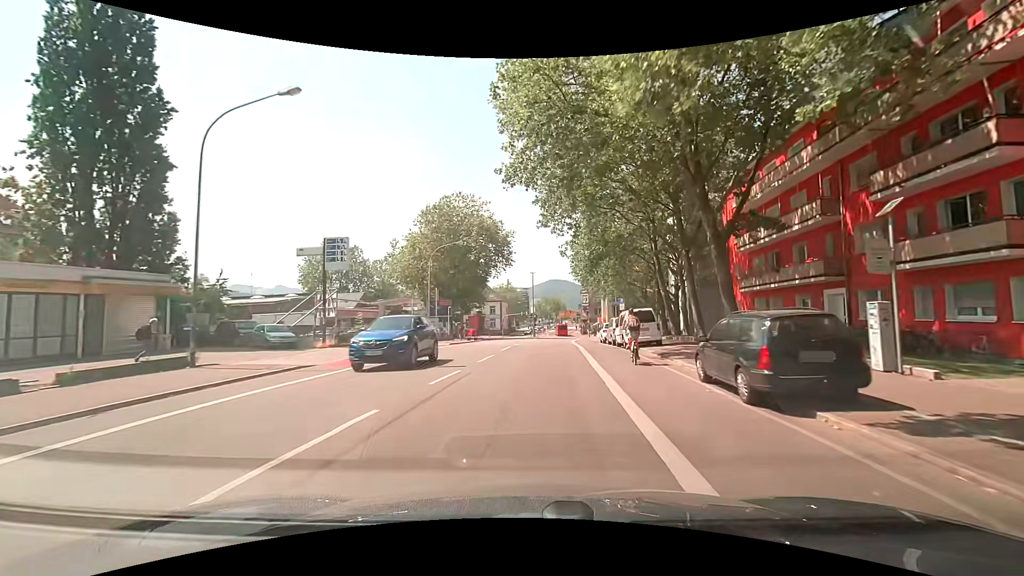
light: Day
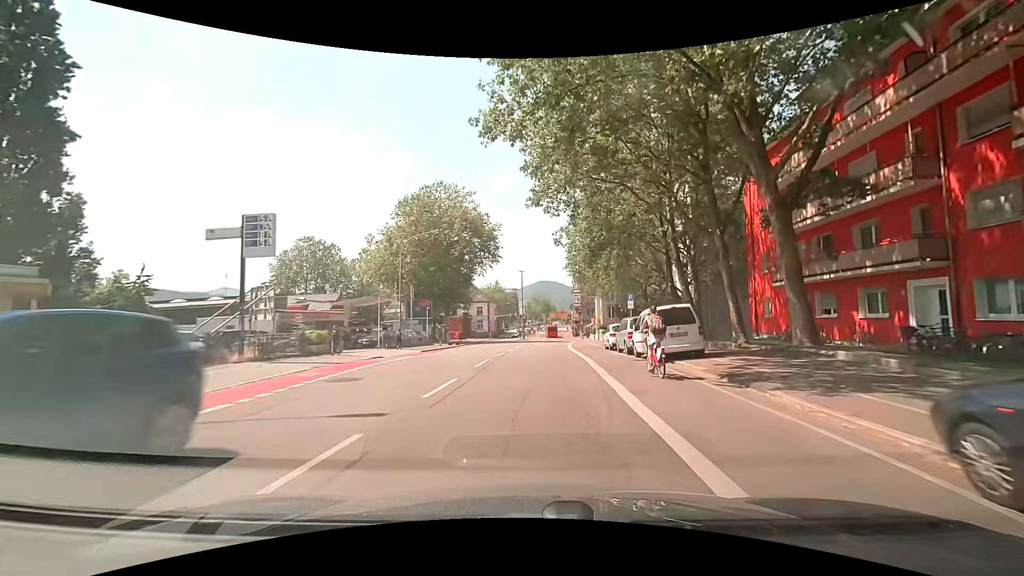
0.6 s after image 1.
(+0.1, +7.1) m; +2°
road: secondary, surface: asphalt
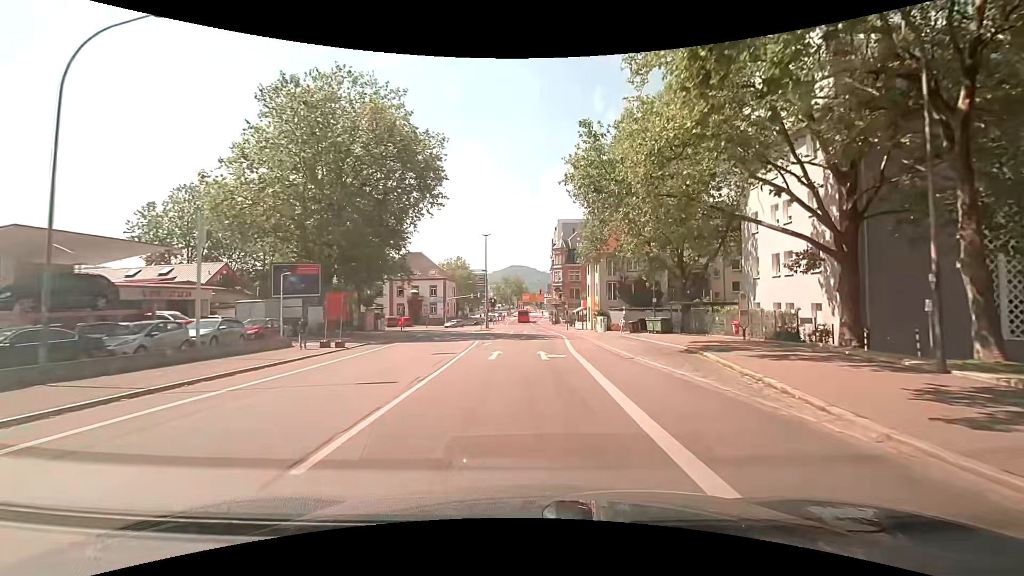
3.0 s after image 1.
(+0.5, +28.4) m; +2°
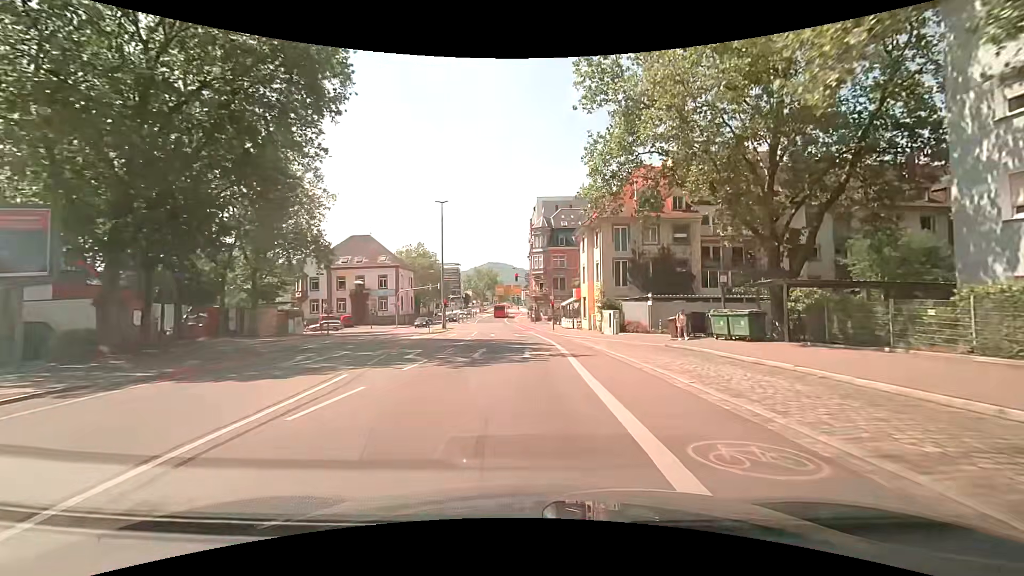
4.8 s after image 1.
(+0.8, +19.9) m; +3°
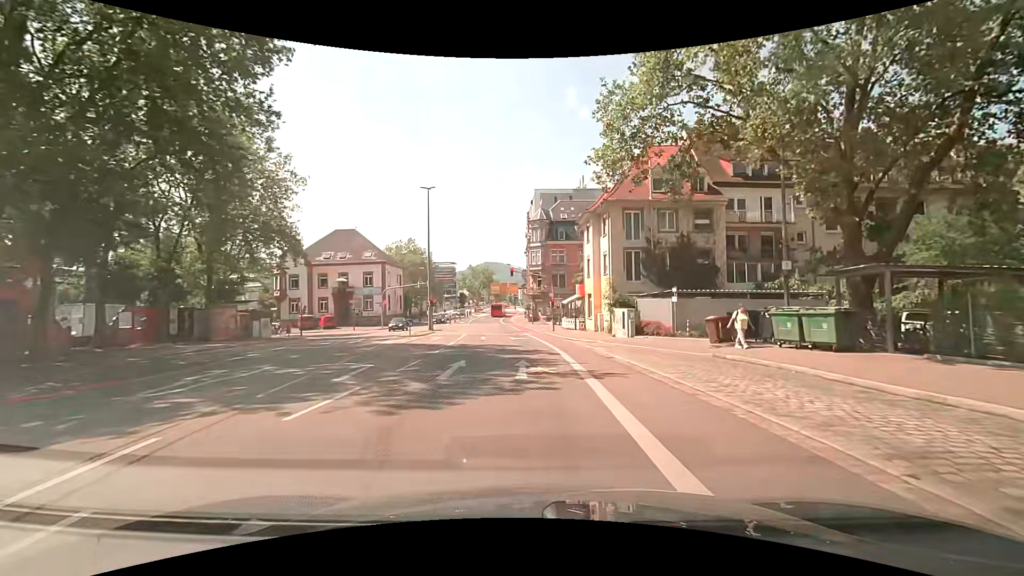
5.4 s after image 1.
(+0.1, +6.0) m; +1°
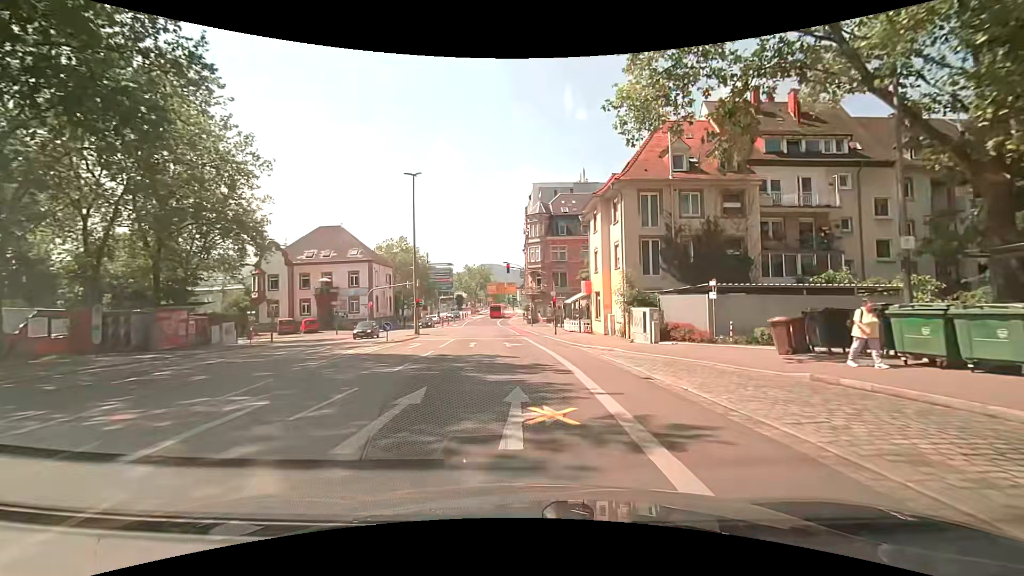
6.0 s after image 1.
(0.0, +5.6) m; 0°
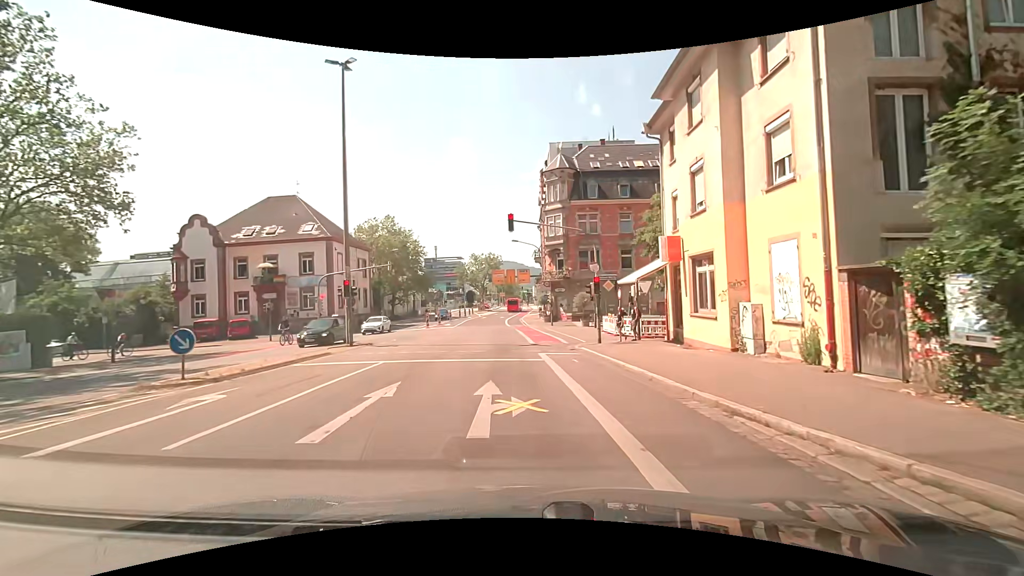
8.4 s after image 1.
(-0.2, +19.3) m; -3°
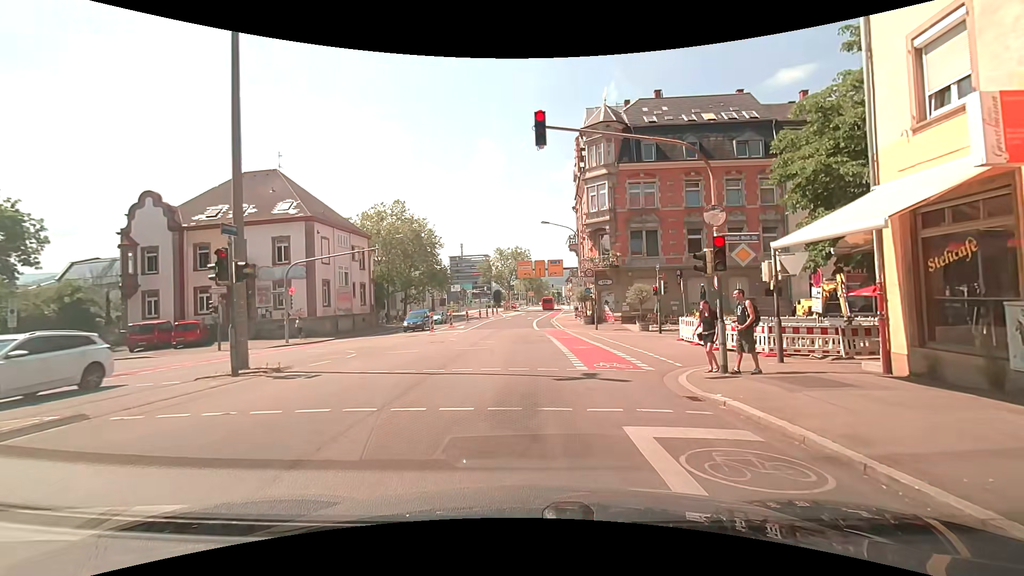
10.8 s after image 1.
(-0.1, +11.4) m; -1°
